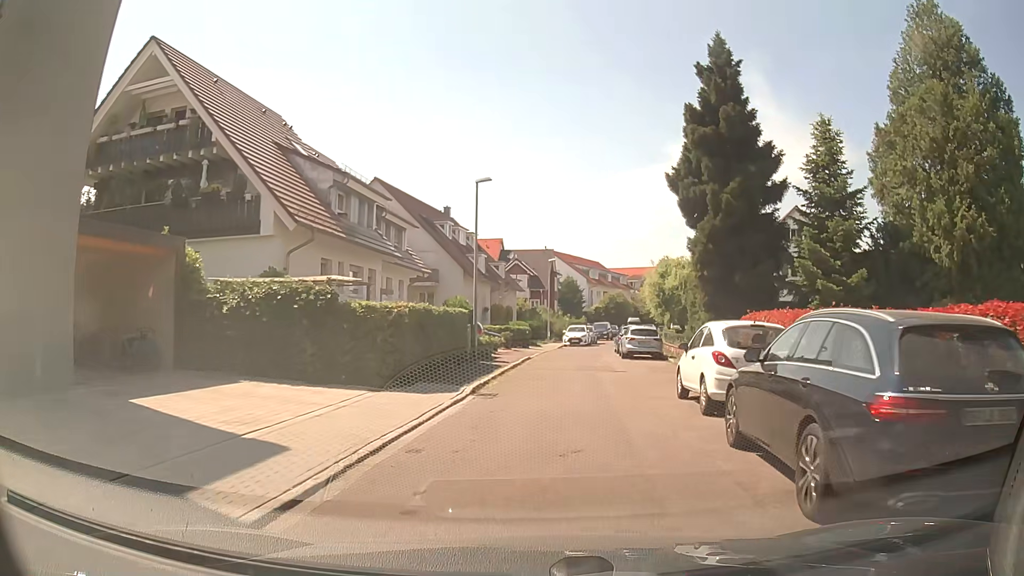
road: residential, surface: asphalt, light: Day
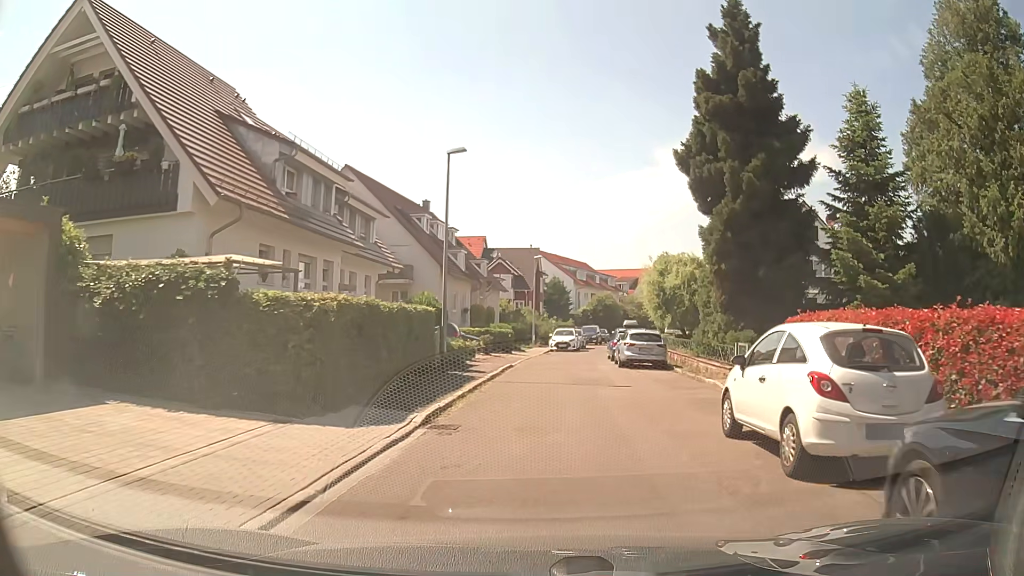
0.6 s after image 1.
(0.0, +4.3) m; +2°
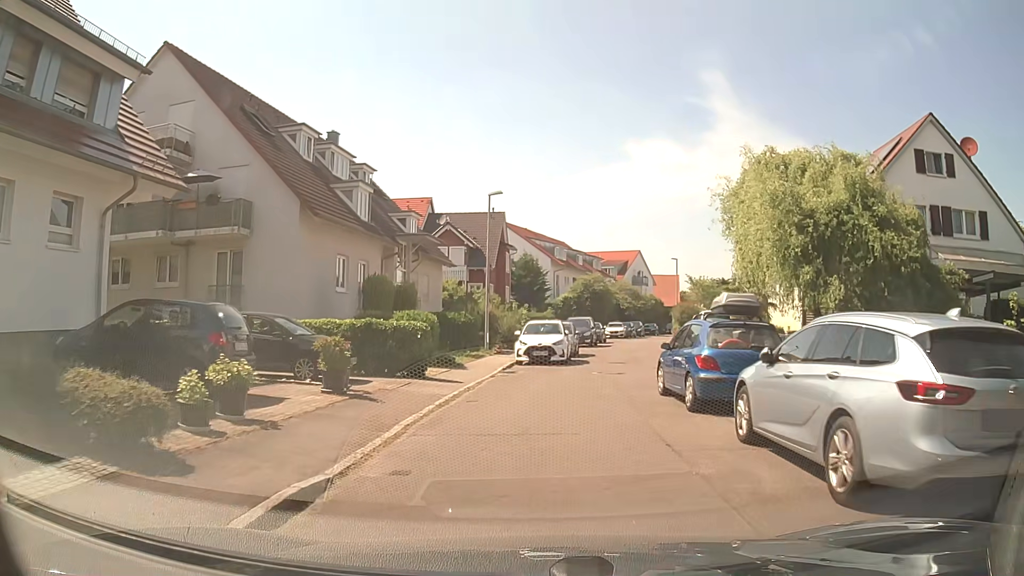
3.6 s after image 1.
(+0.4, +21.0) m; +1°
(0, +10) (+2, +20) (+4, +30) (+6, +39) (+8, +49) (+10, +59) (+13, +69) (+16, +78) (+20, +87) (+24, +96) m
